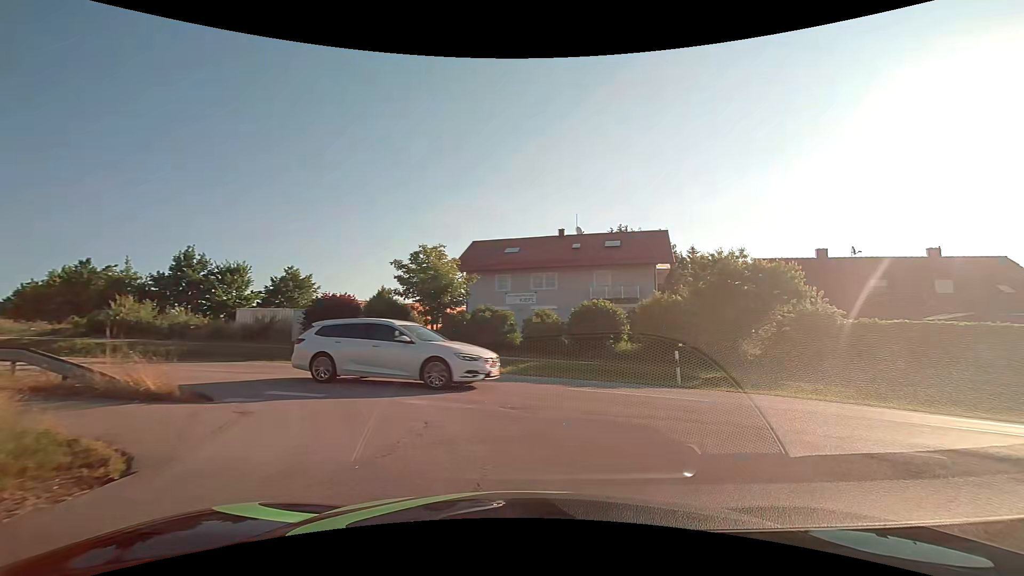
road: residential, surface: asphalt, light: Day
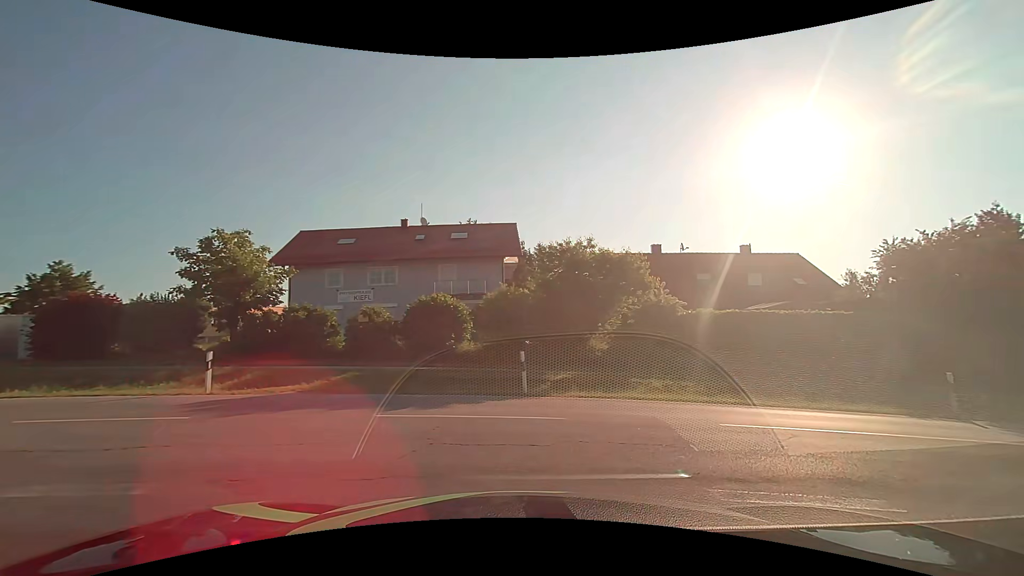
(+0.5, +3.3) m; +17°
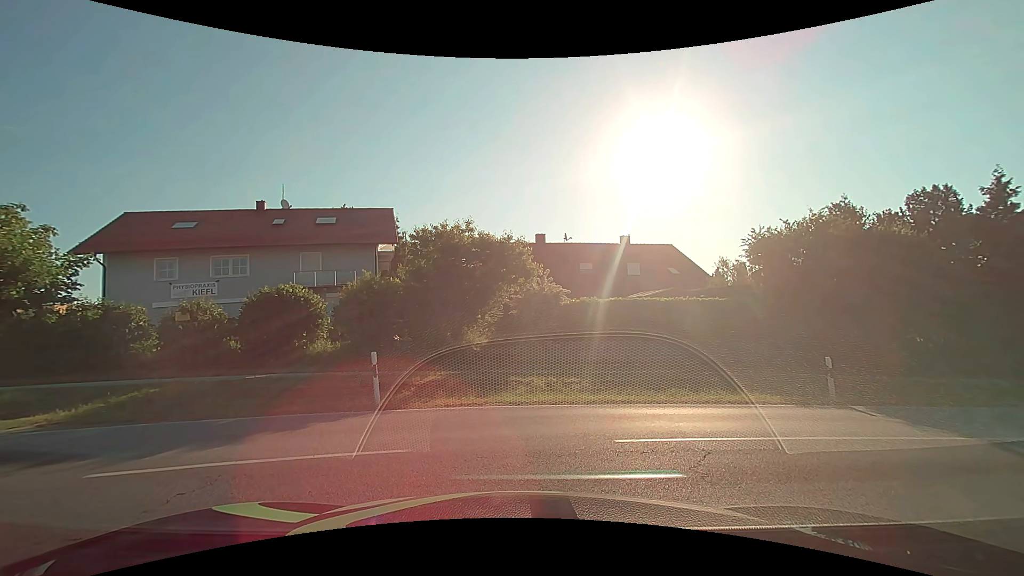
(+0.2, +2.3) m; +10°
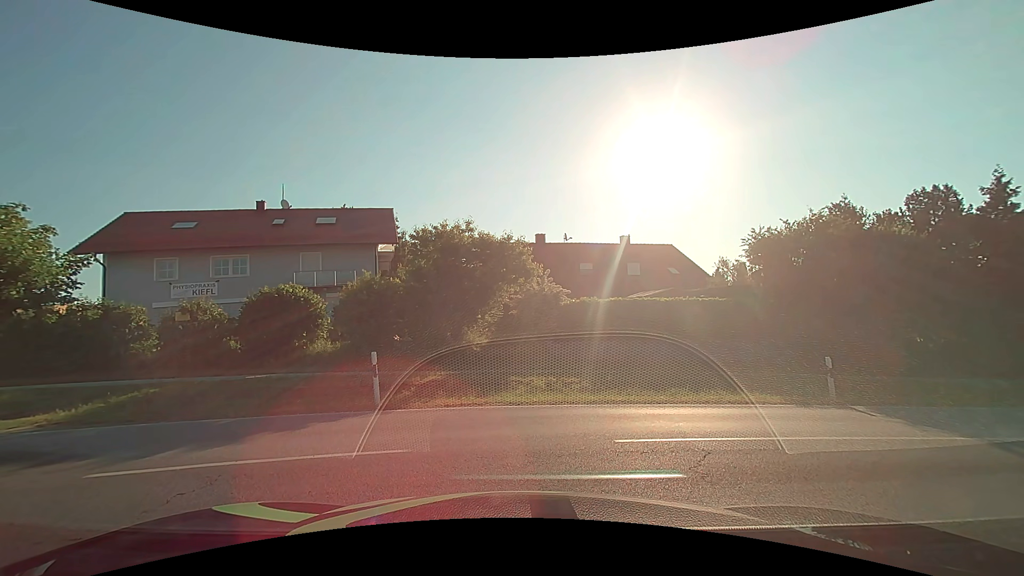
(0.0, 0.0) m; 0°
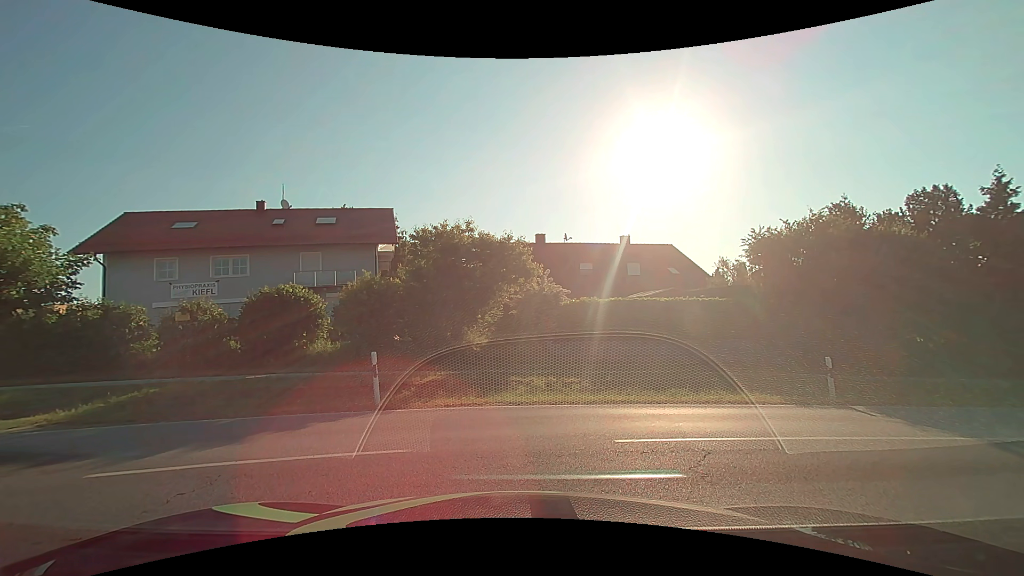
(0.0, 0.0) m; 0°
